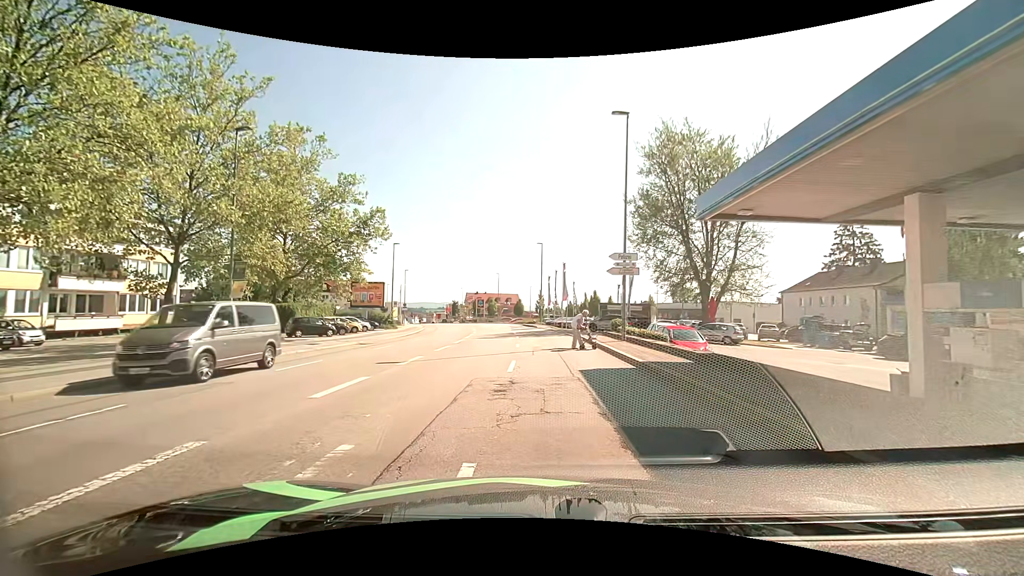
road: tertiary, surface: asphalt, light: Day
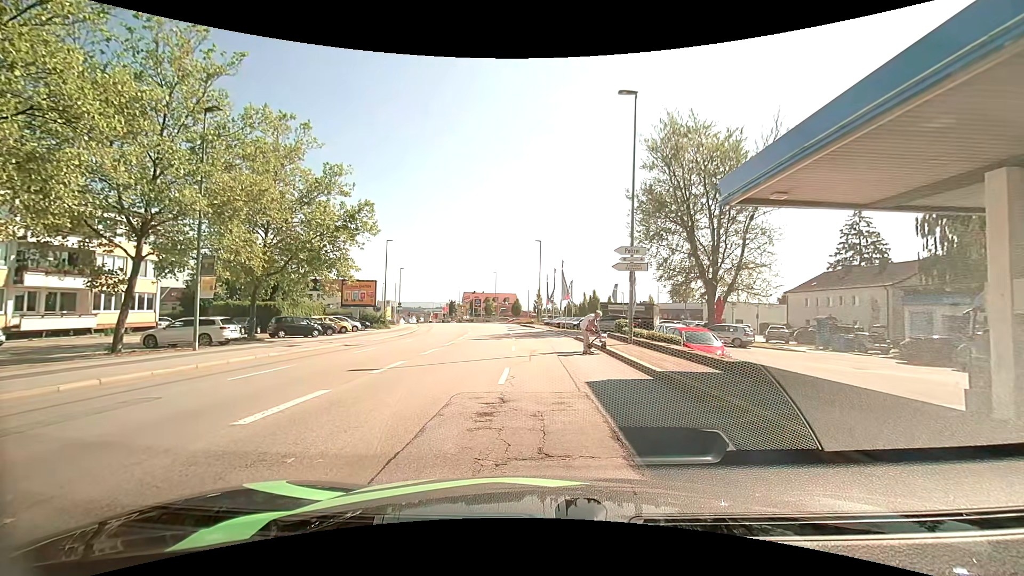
(0.0, +2.0) m; 0°
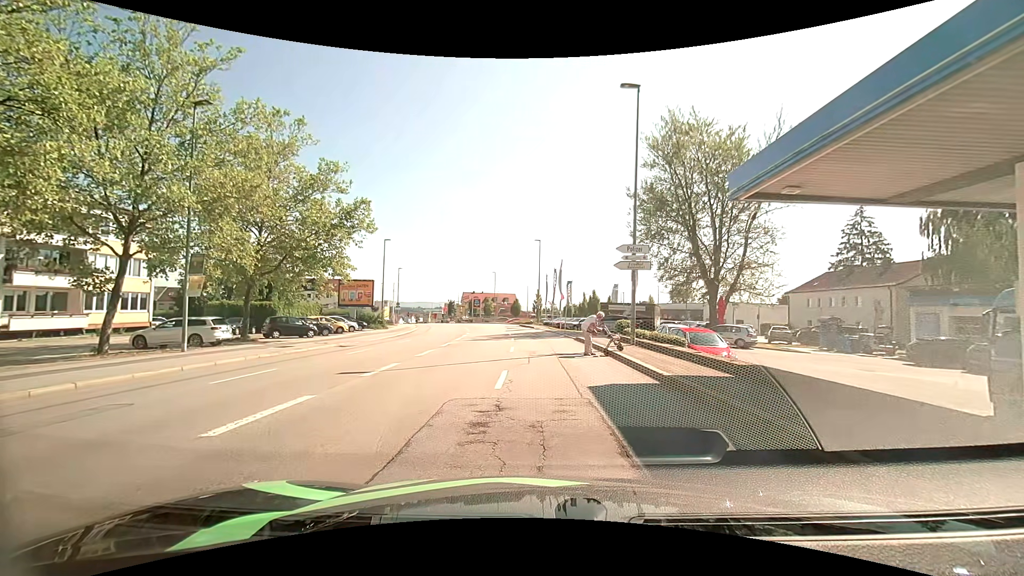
(0.0, +0.6) m; 0°
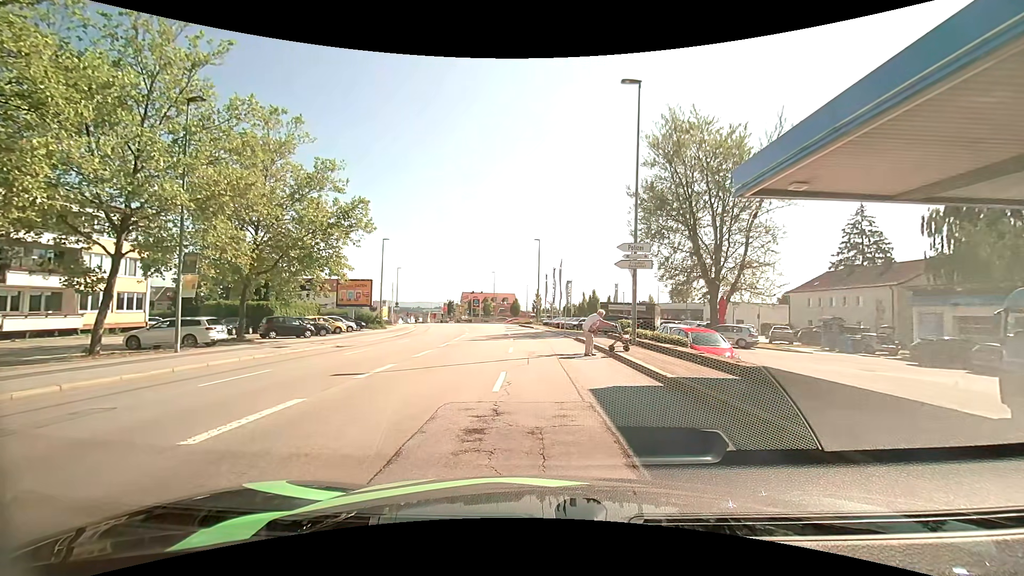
(0.0, +0.3) m; 0°
